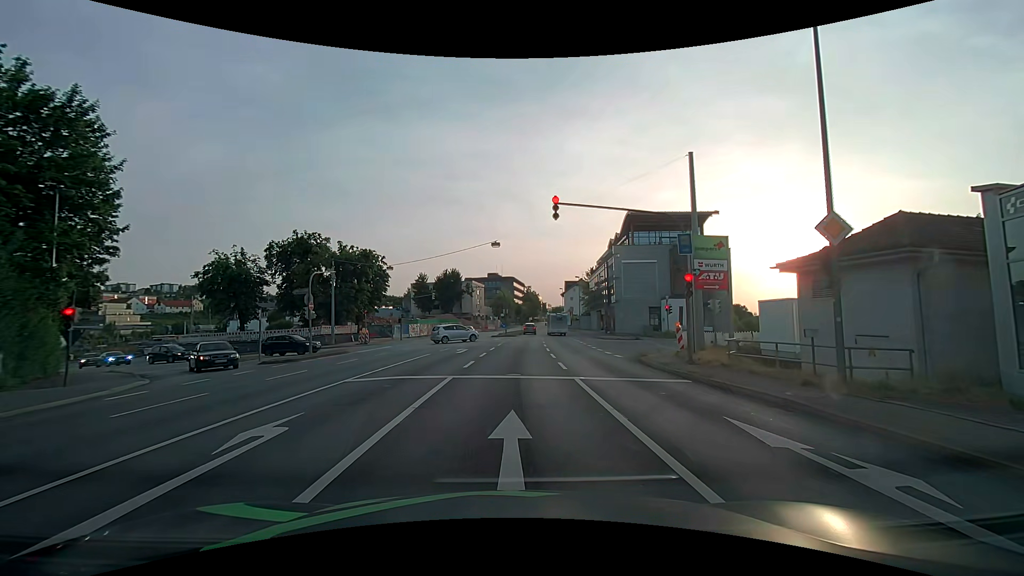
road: primary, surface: asphalt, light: Day
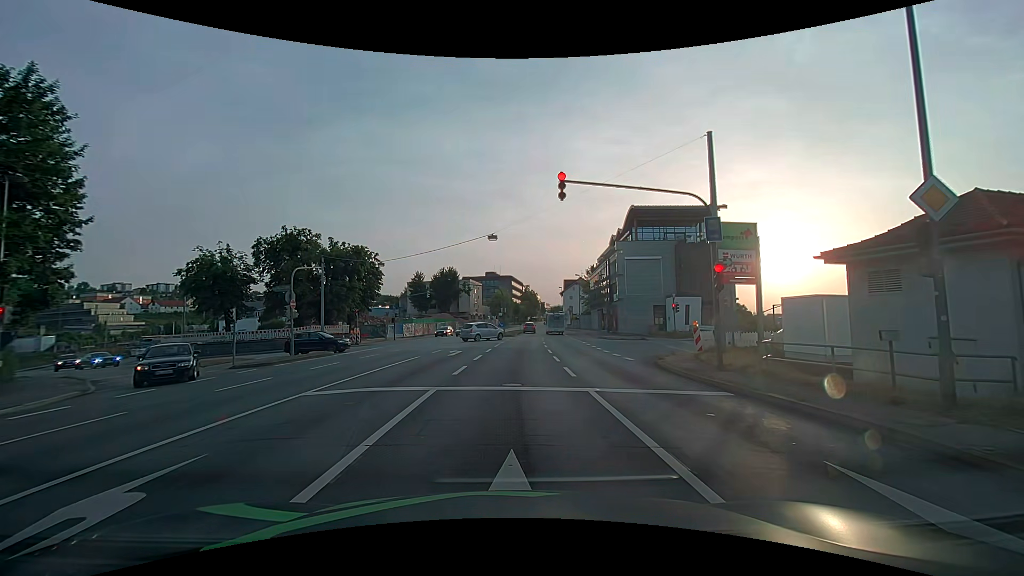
(0.0, +2.6) m; -1°
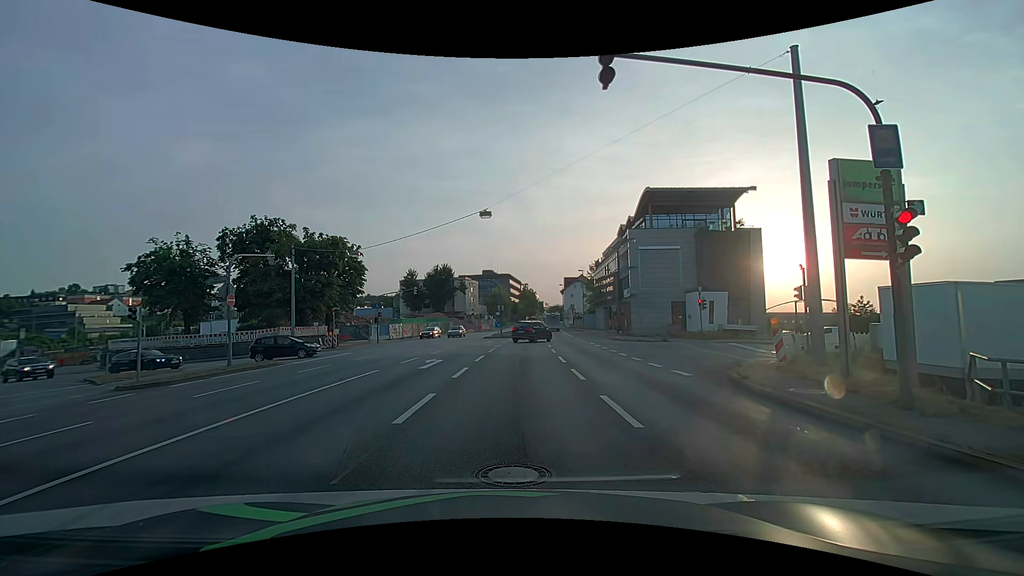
(+0.1, +6.6) m; +2°
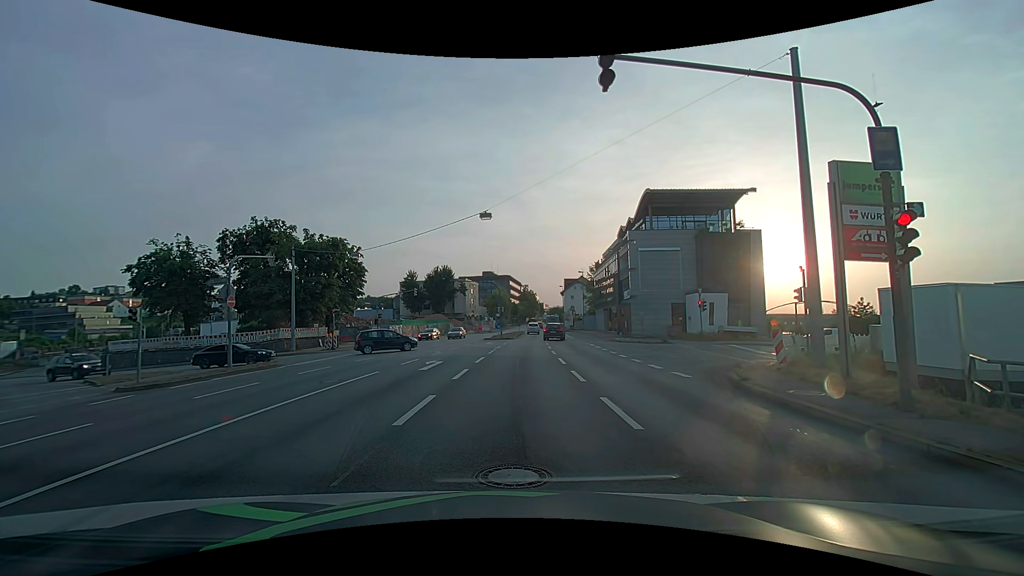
(0.0, +0.1) m; 0°
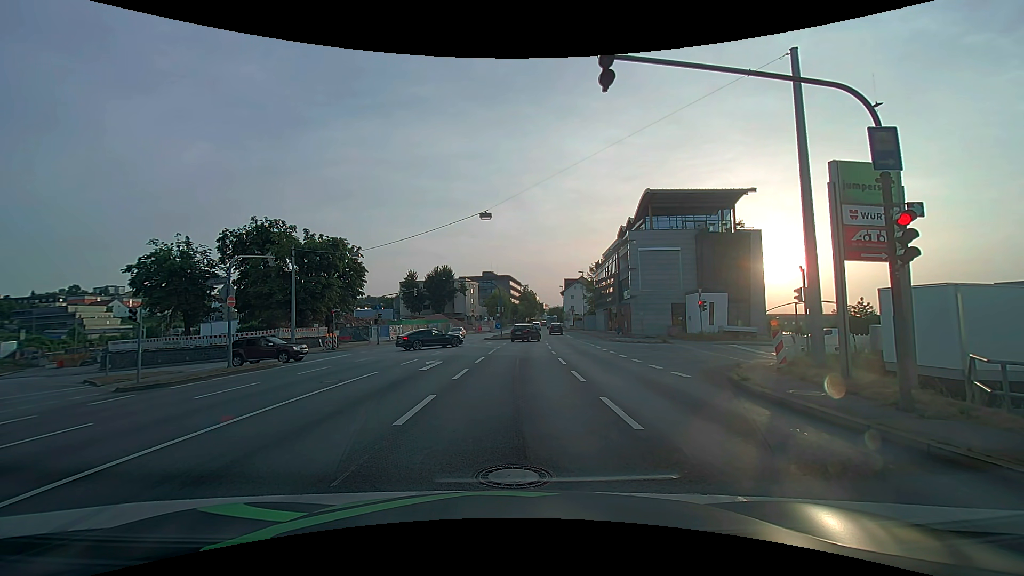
(0.0, 0.0) m; 0°
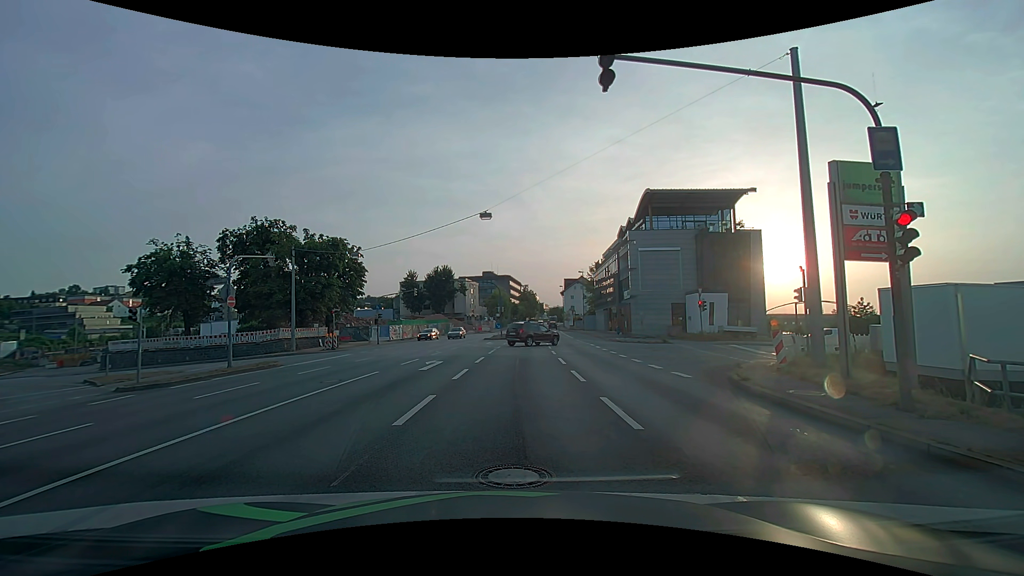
(0.0, 0.0) m; 0°
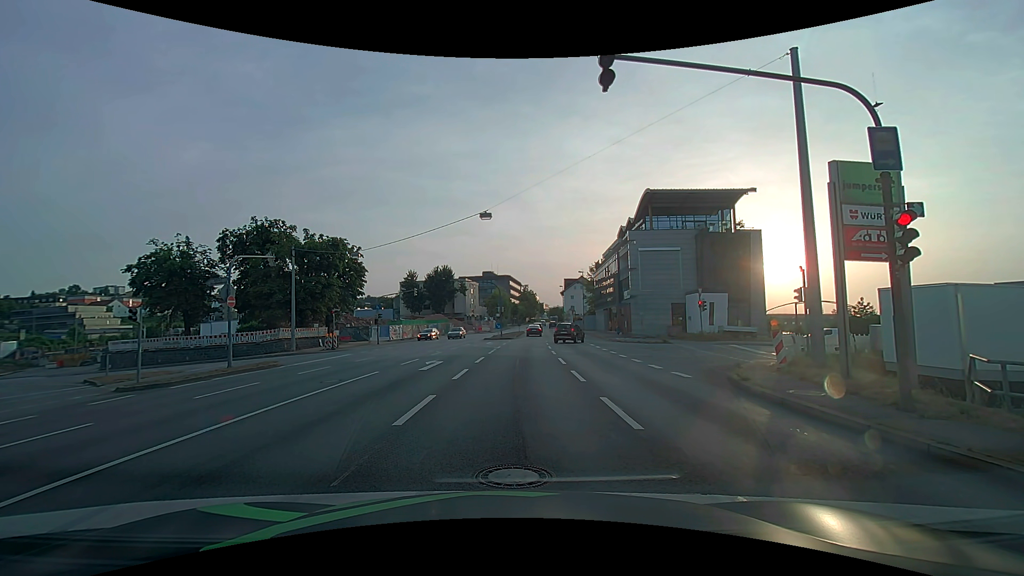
(0.0, 0.0) m; 0°
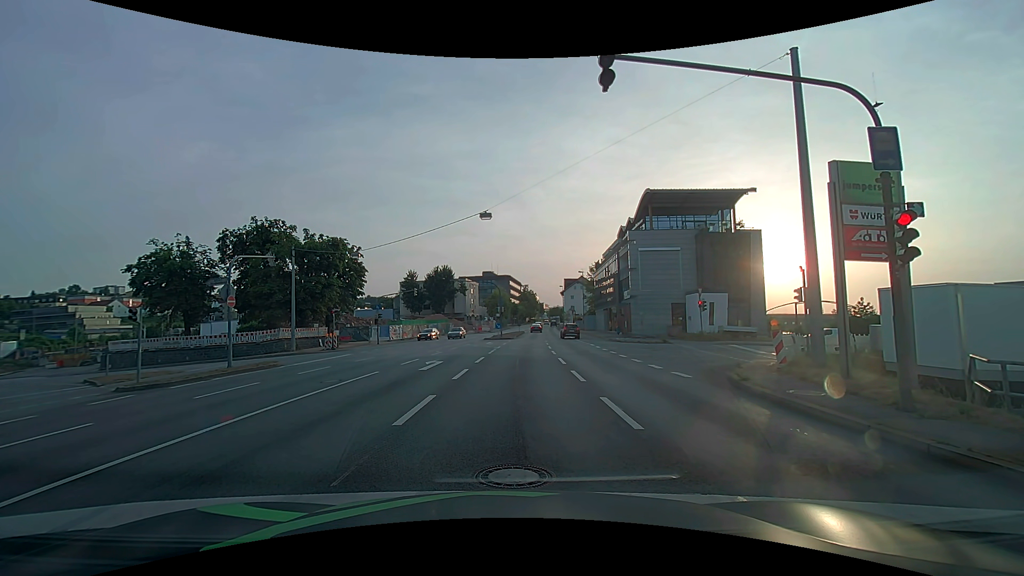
(0.0, 0.0) m; 0°
(0, +10) (0, +20) (0, +30) (+1, +40) (+1, +50) (+1, +60) (+2, +70) (+2, +80) (+3, +90) (+4, +100) m
